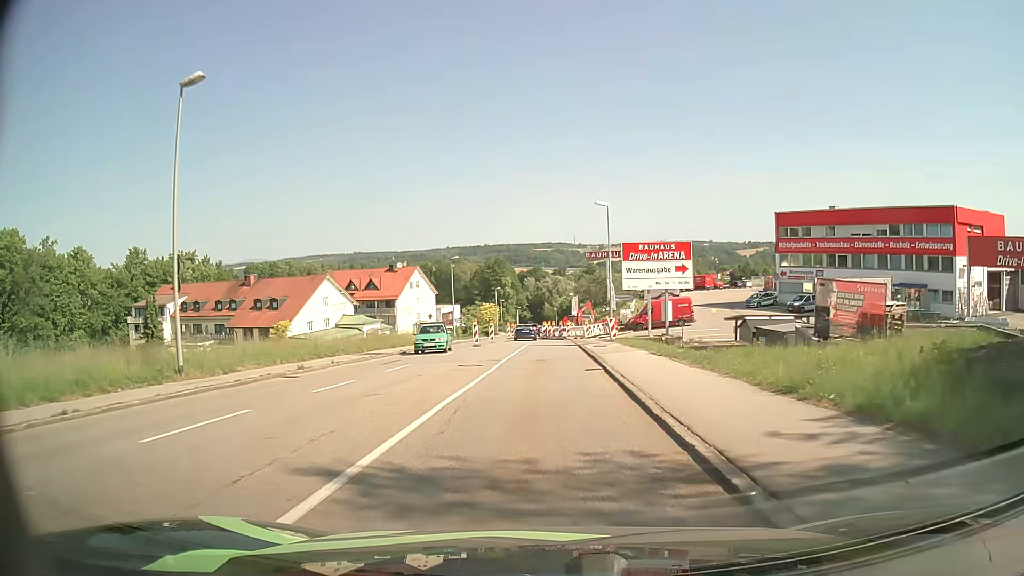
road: tertiary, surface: asphalt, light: Day
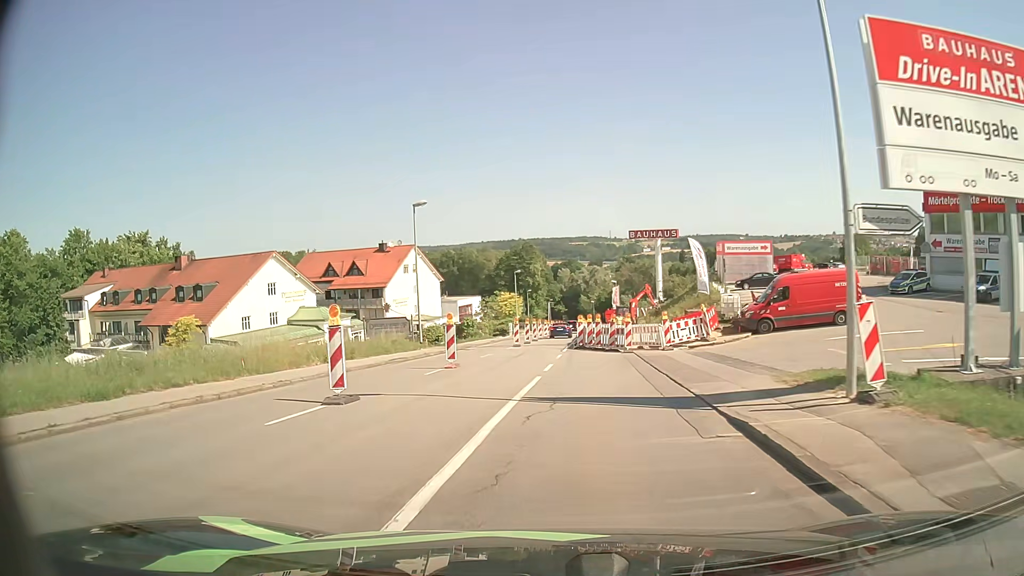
(-0.1, +29.2) m; -3°
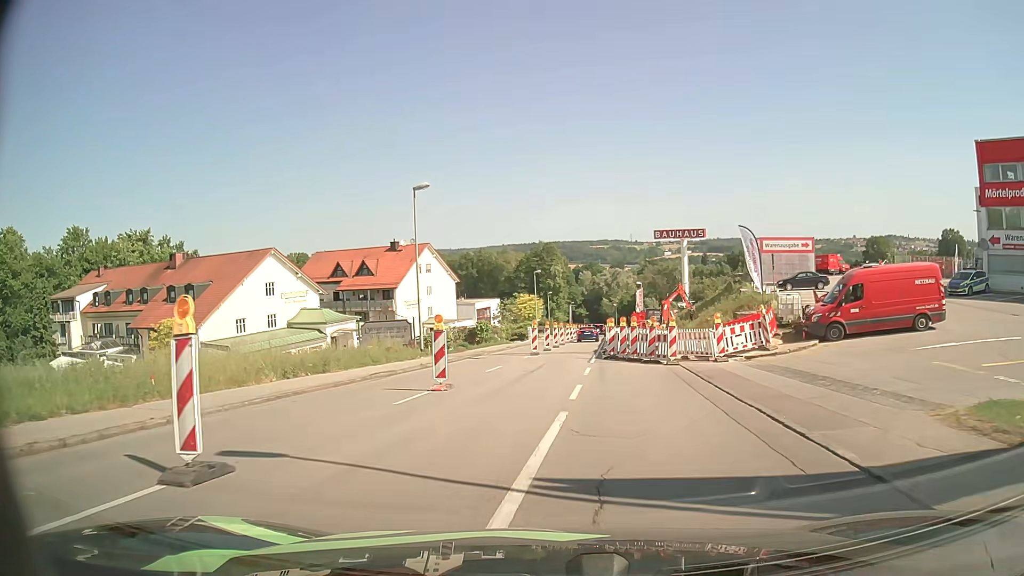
(-0.1, +5.7) m; -2°
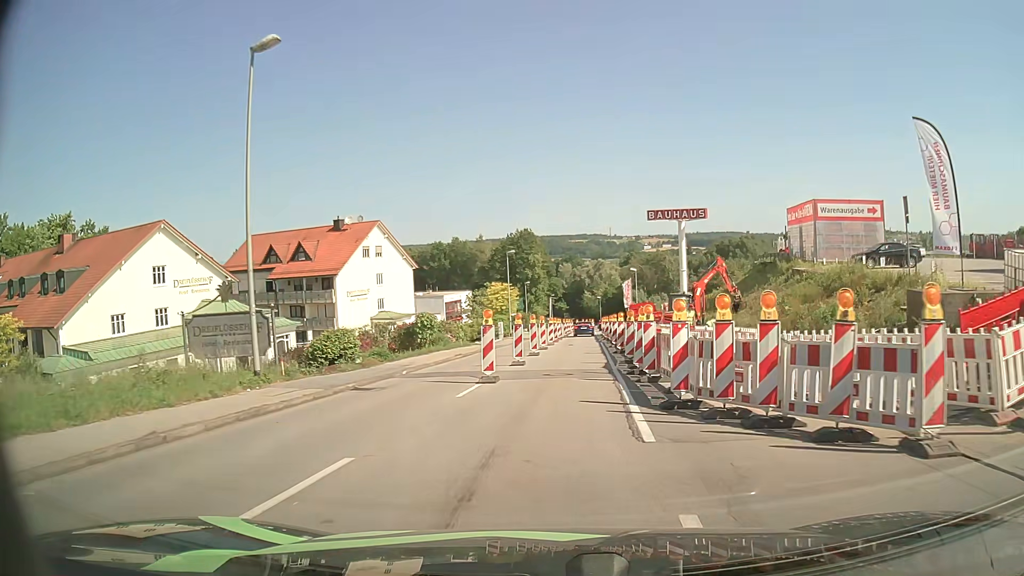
(+0.3, +17.0) m; +2°
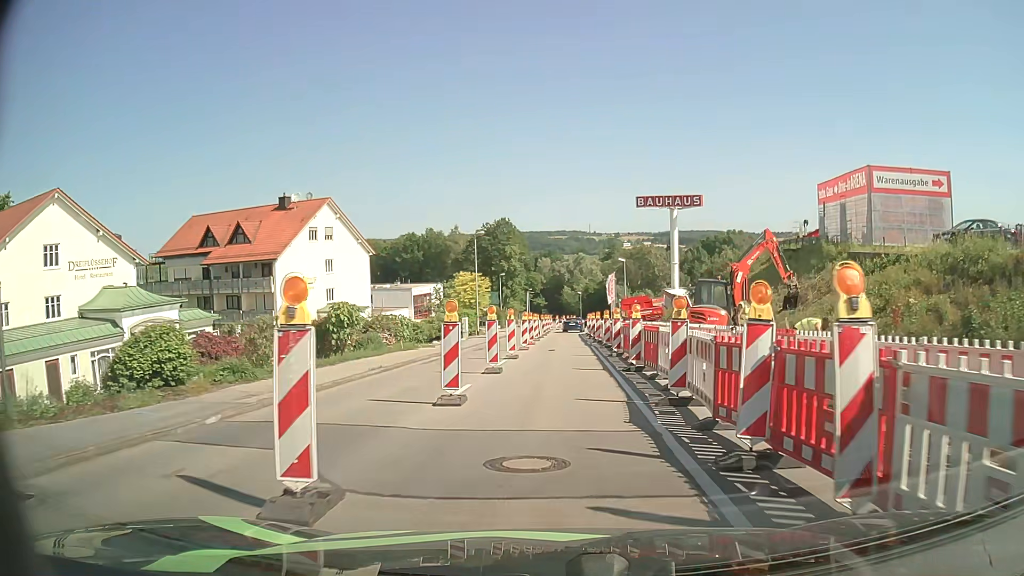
(+0.2, +10.7) m; +2°
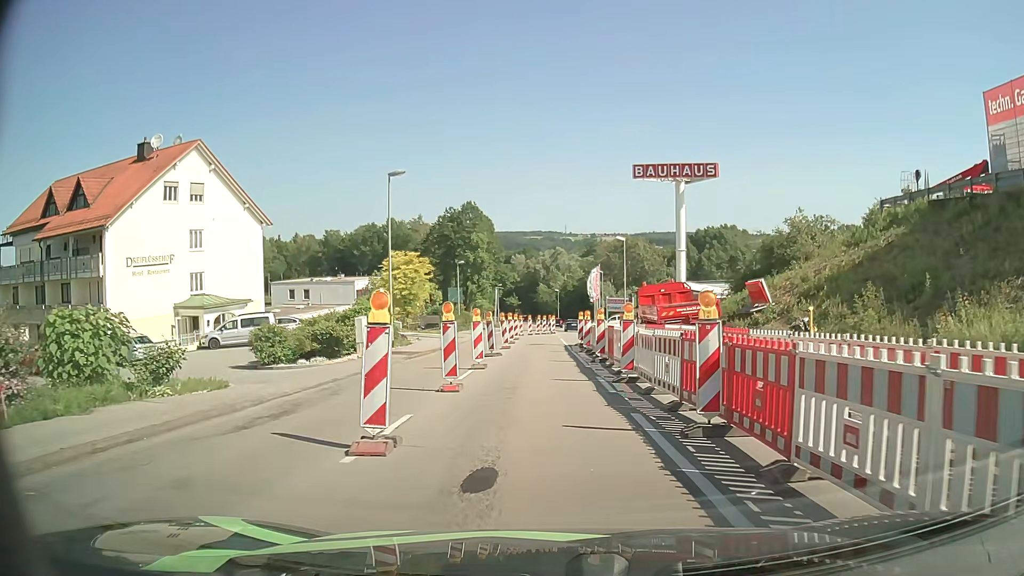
(+0.5, +22.1) m; +2°
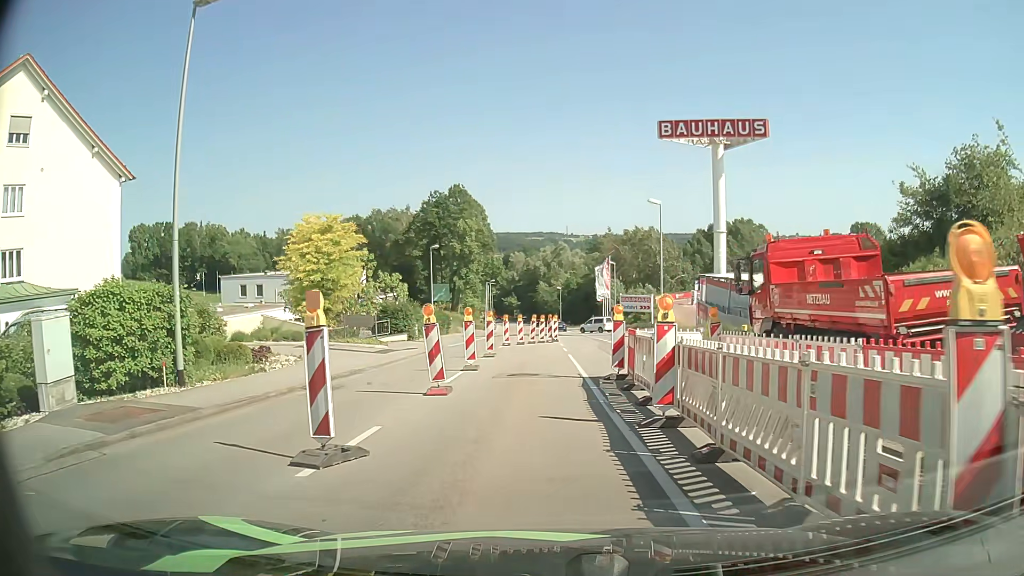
(+0.1, +18.5) m; 0°
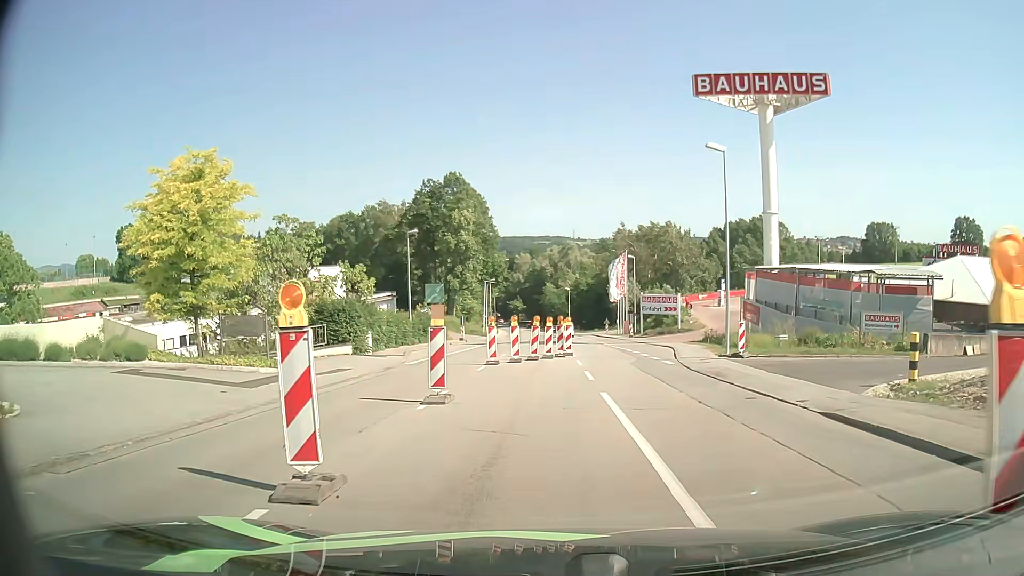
(-0.1, +13.0) m; 0°
